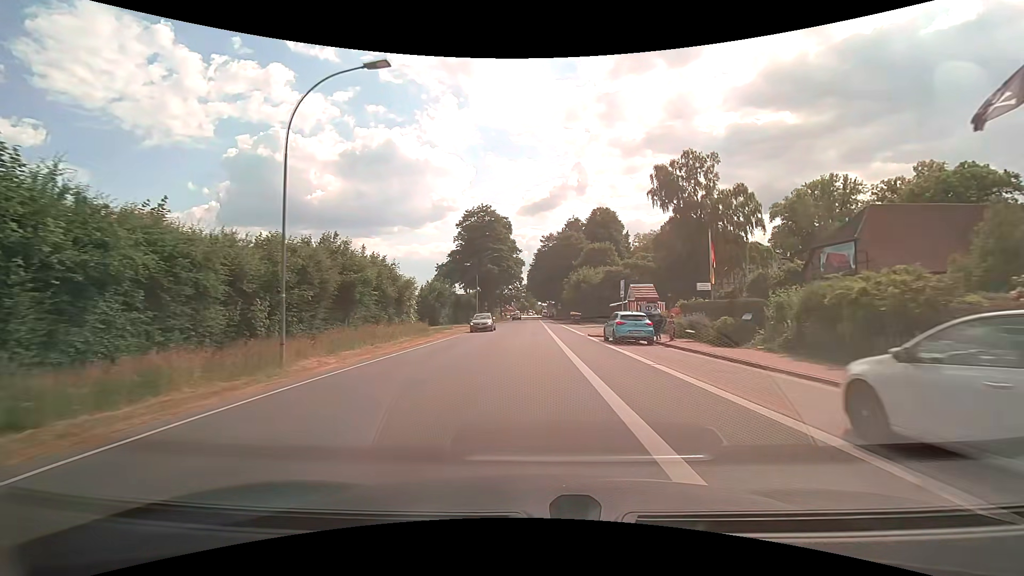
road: secondary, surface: asphalt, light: Day
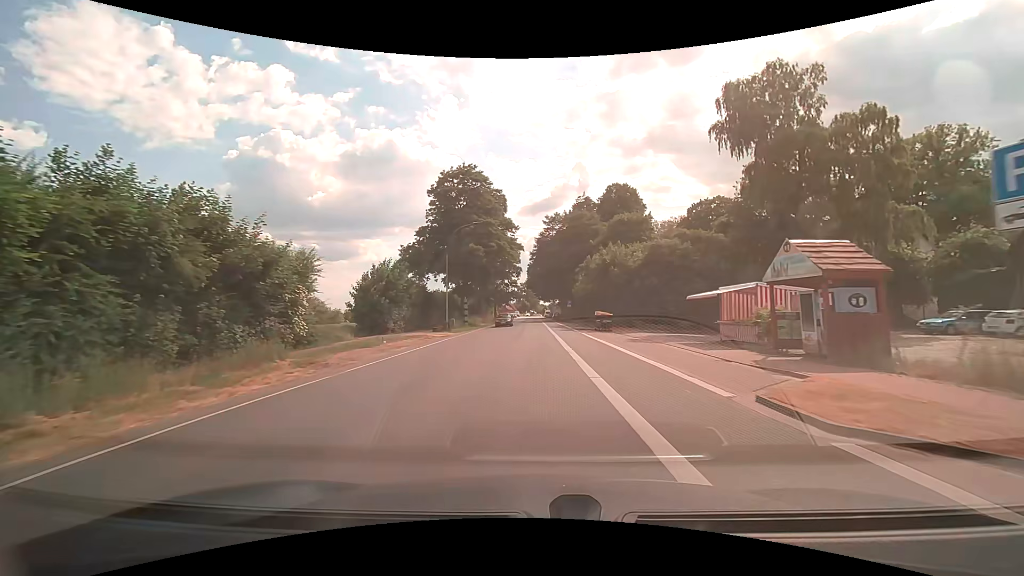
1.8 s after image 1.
(-0.1, +23.4) m; 0°
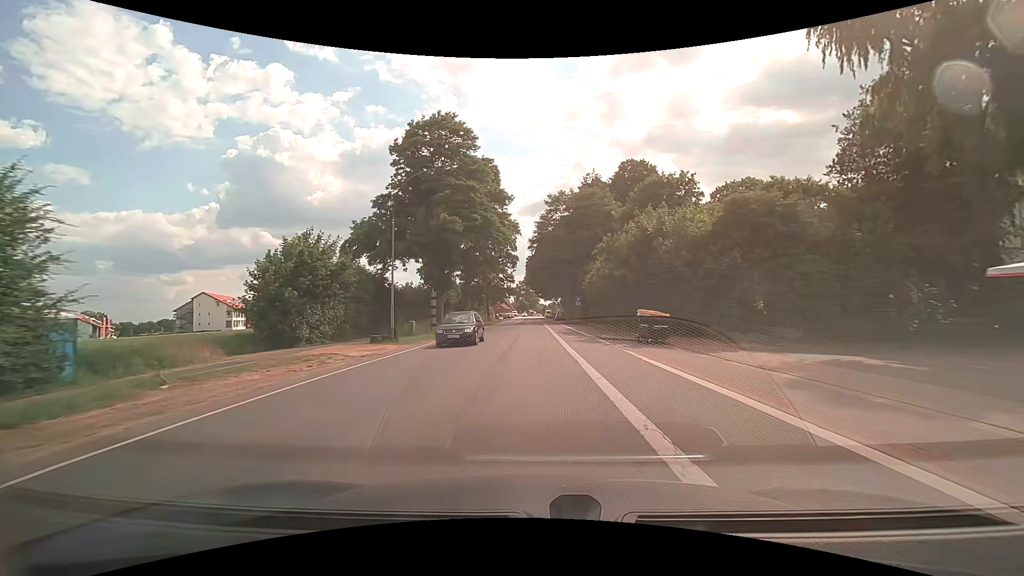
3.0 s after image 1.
(0.0, +15.8) m; 0°
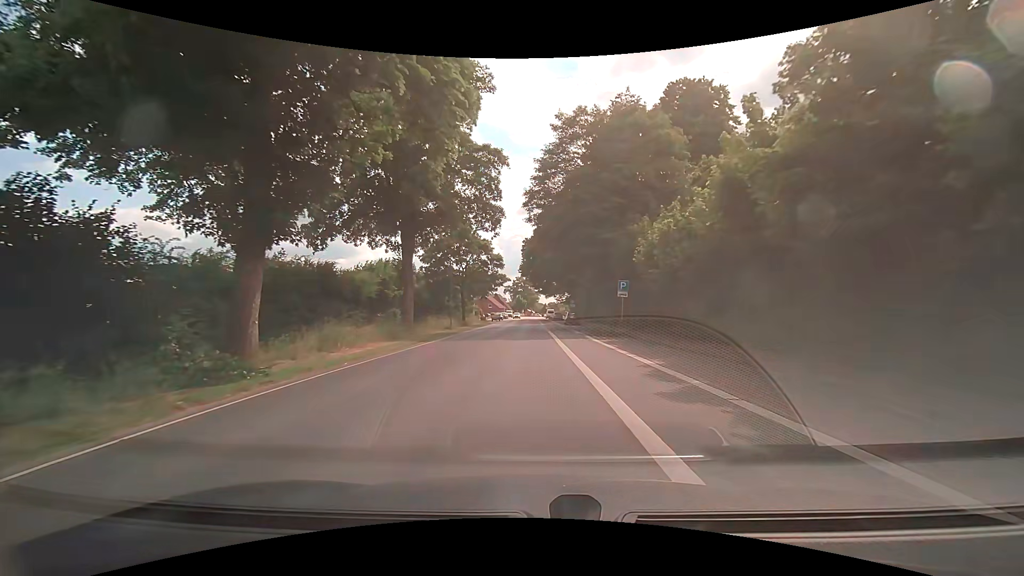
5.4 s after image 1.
(0.0, +29.8) m; +1°
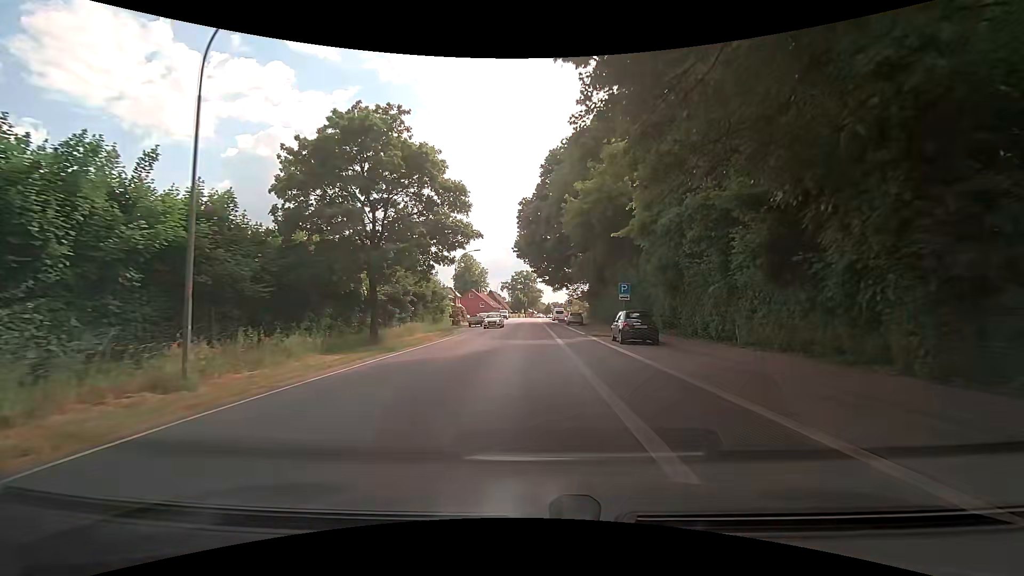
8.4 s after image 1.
(-0.3, +34.2) m; 0°
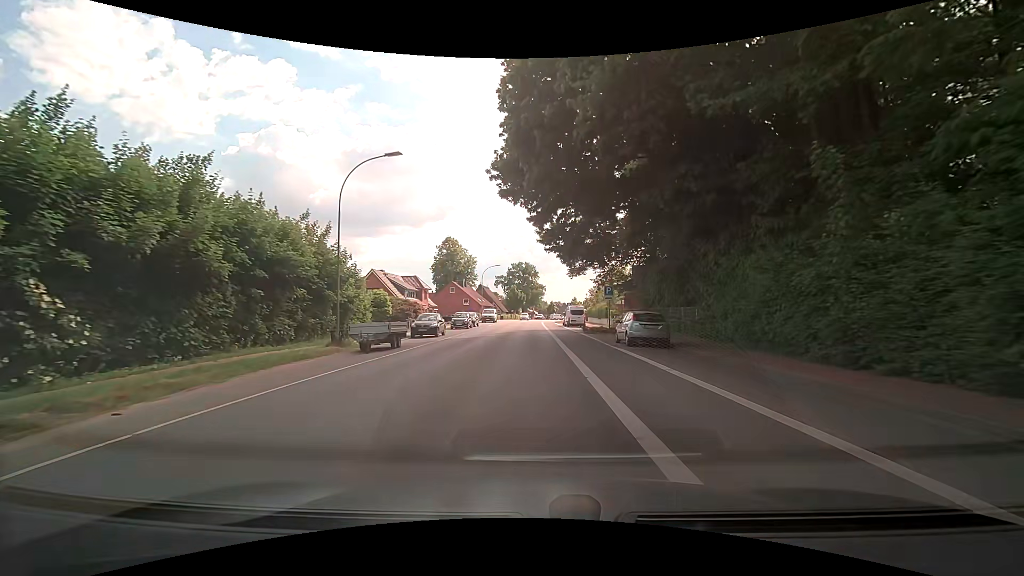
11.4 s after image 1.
(-0.2, +35.2) m; 0°
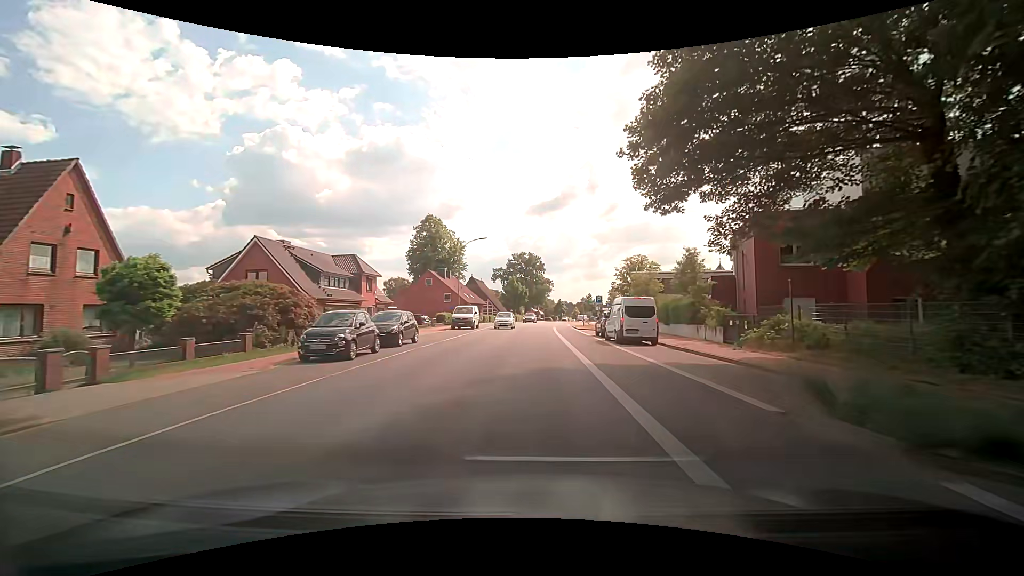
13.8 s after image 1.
(-0.3, +29.7) m; -1°
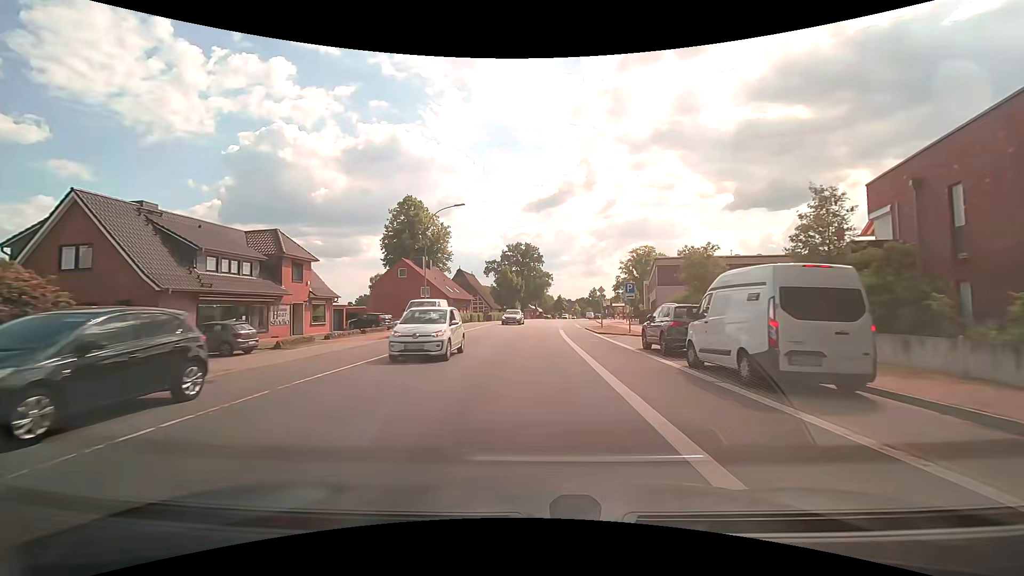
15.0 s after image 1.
(+0.2, +15.1) m; +1°
(0, +10) (0, +20) (+1, +30) (+1, +40) (+1, +50) (+2, +60) (+3, +70) (+4, +80) (+6, +90) (+7, +100) m
